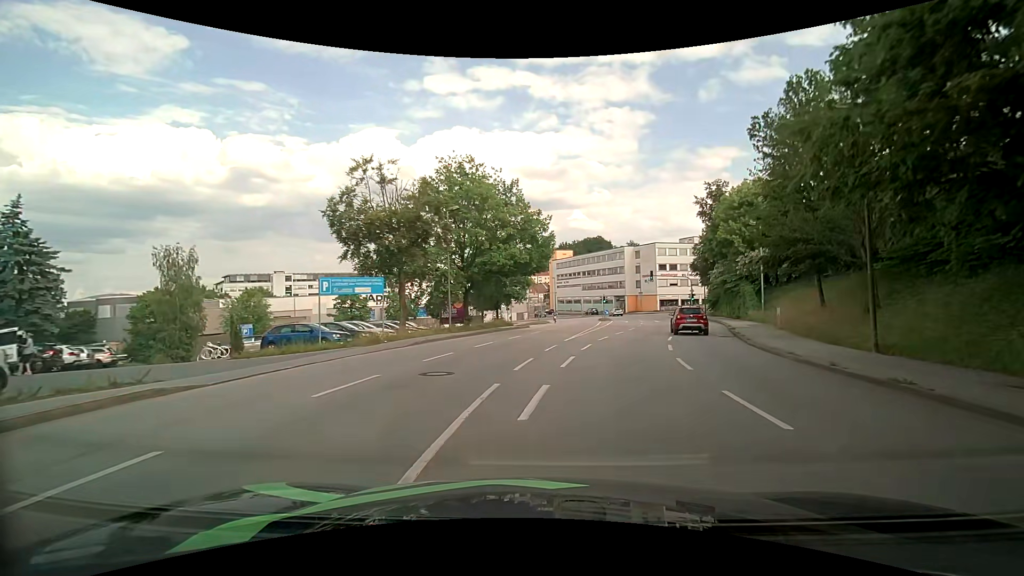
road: tertiary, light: Day
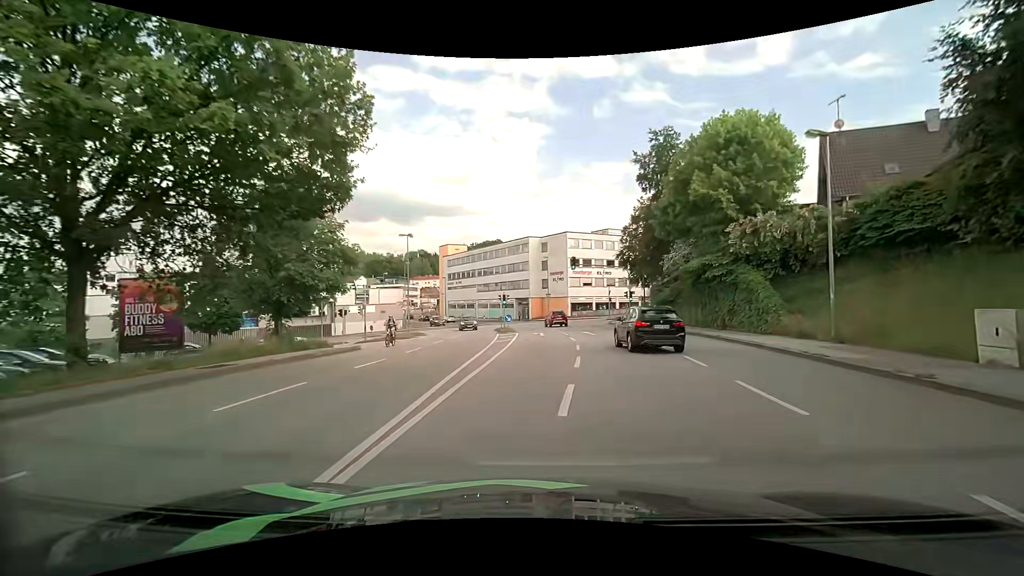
(+2.5, +23.3) m; +11°
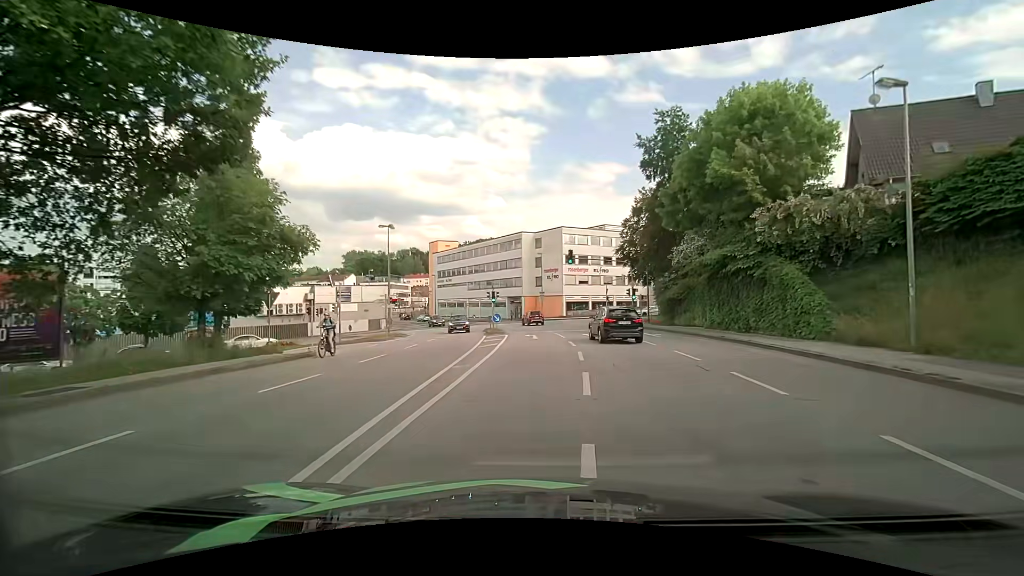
(+0.1, +4.4) m; +1°
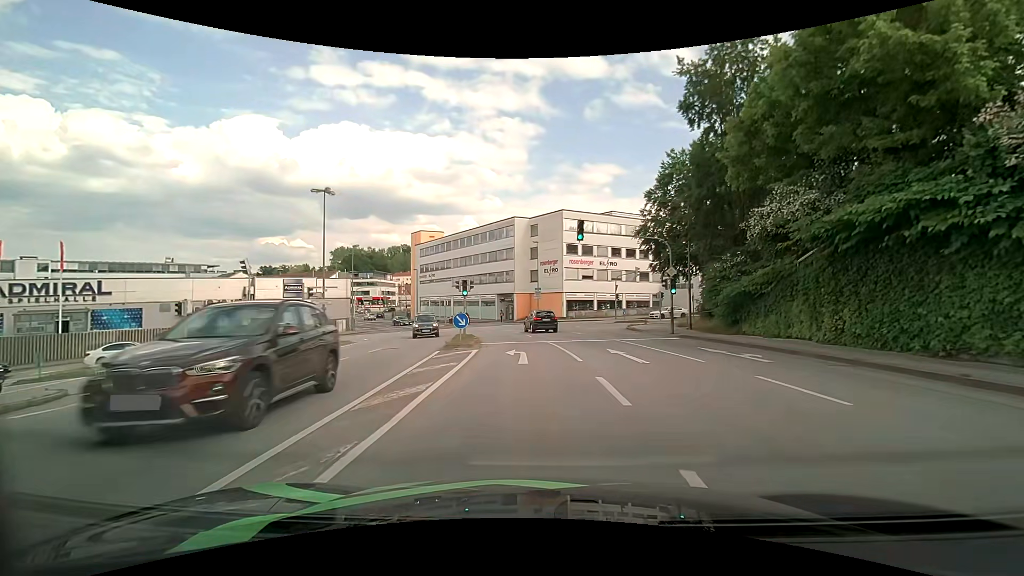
(+0.1, +12.9) m; 0°
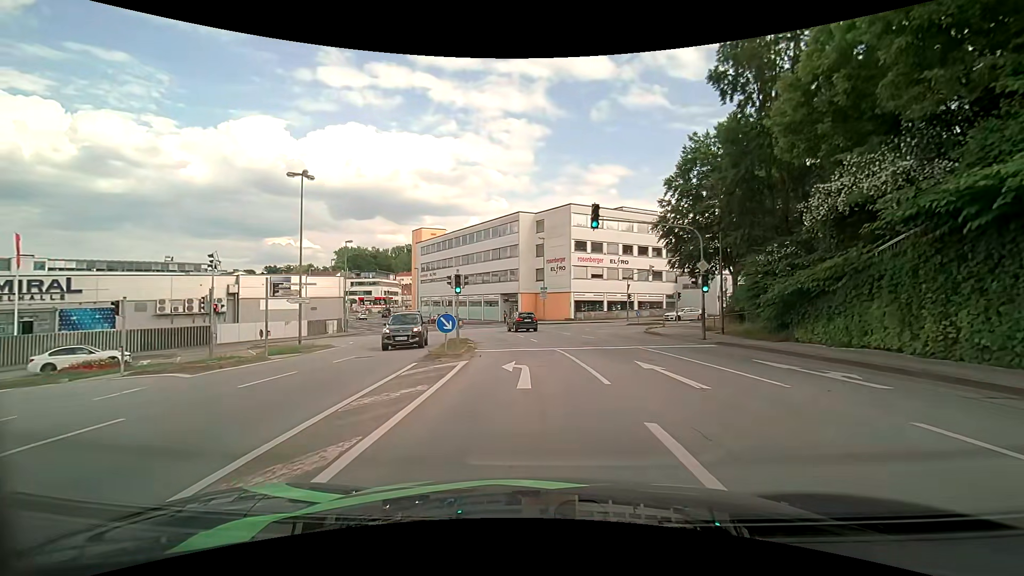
(0.0, +4.1) m; 0°
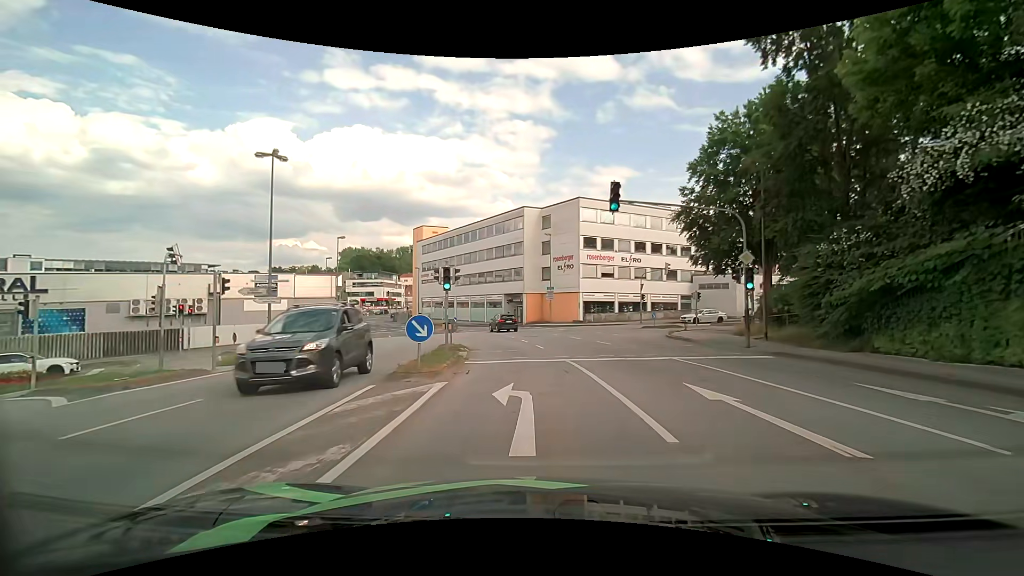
(-0.1, +4.0) m; -1°
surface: asphalt
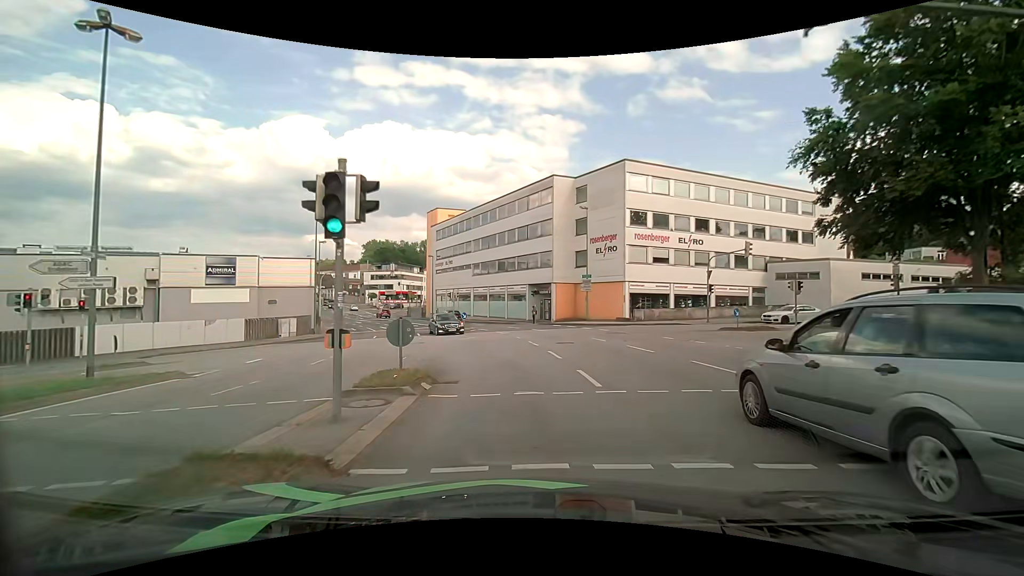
(-0.3, +11.8) m; -4°
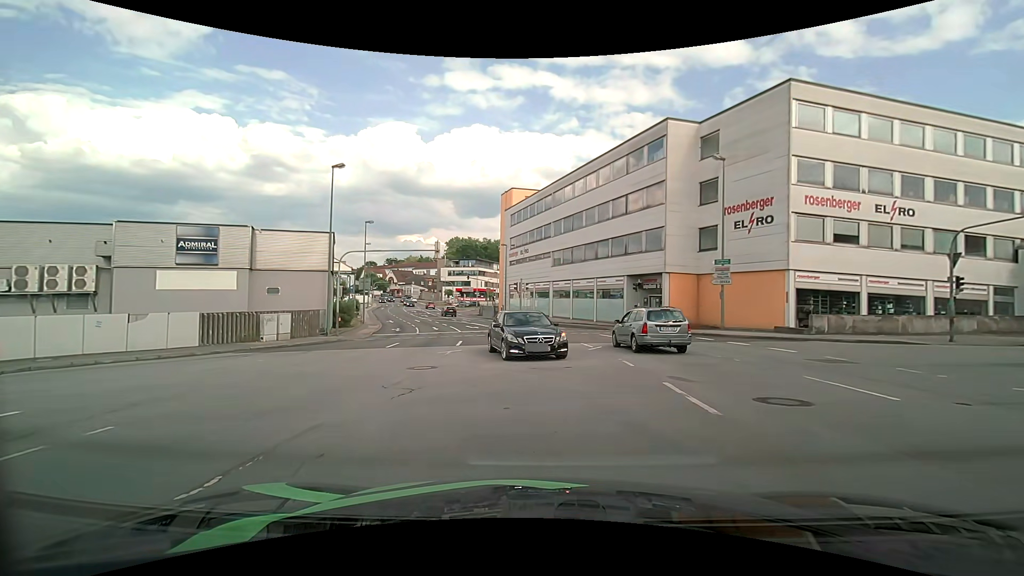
(-0.8, +13.3) m; -9°
(-1, +10) (-9, +16) (-18, +13) (-28, +10) (-37, +6) (-46, +2) (-56, -2) (-65, -5) (-74, -9) (-83, -13) m
